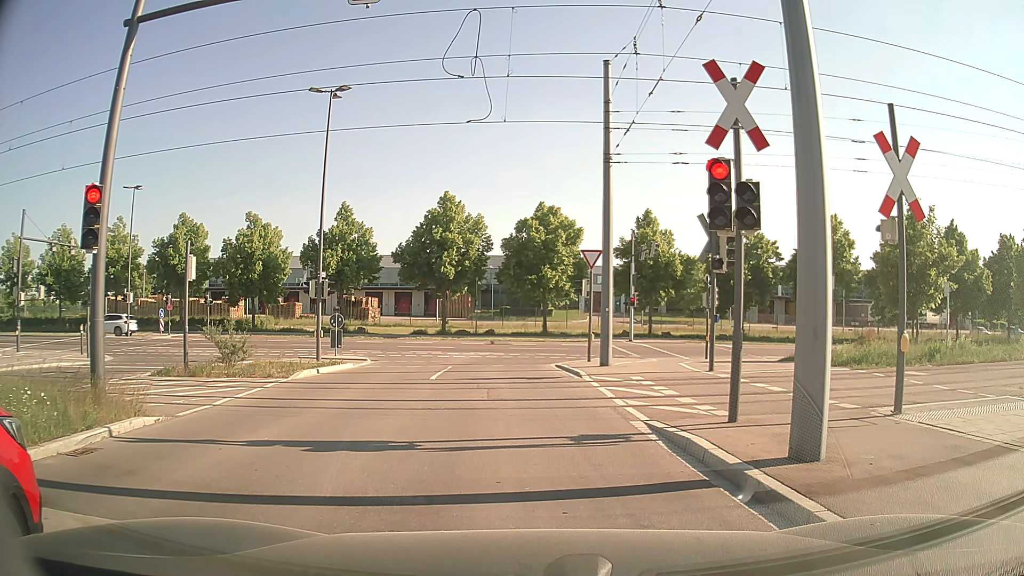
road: tertiary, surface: asphalt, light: Day
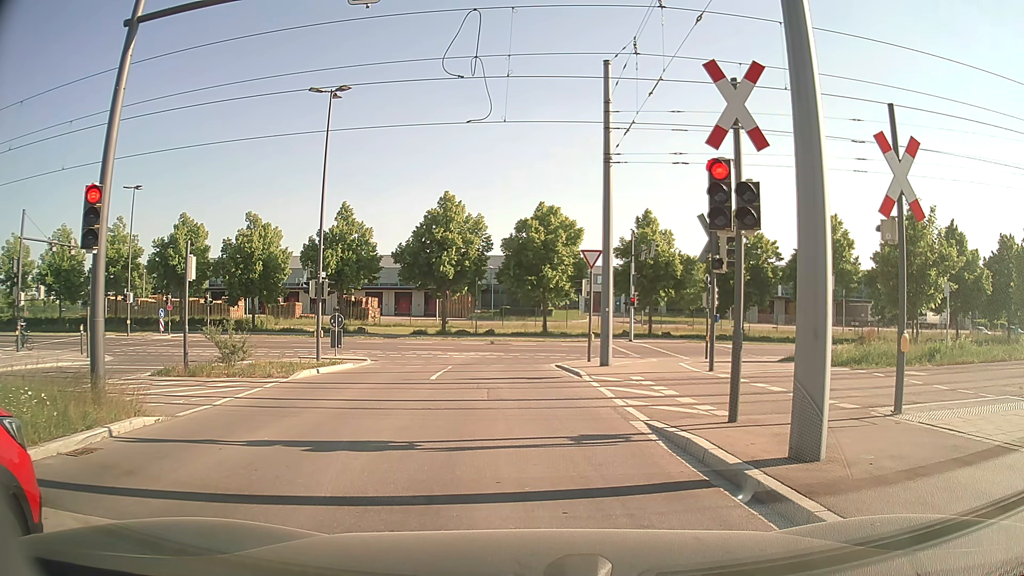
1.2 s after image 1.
(0.0, 0.0) m; 0°
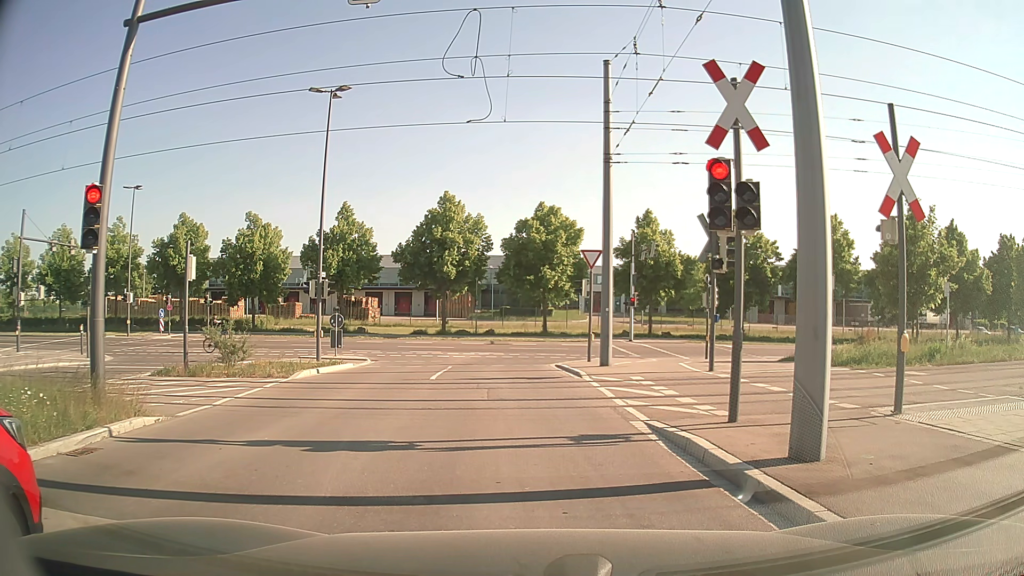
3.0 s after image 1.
(0.0, 0.0) m; 0°
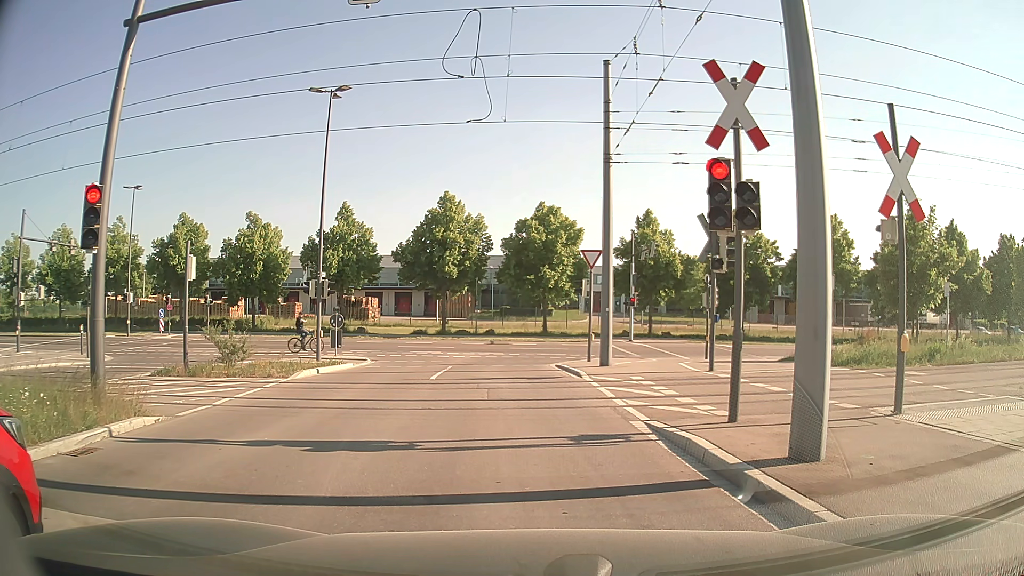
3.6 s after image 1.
(0.0, 0.0) m; 0°
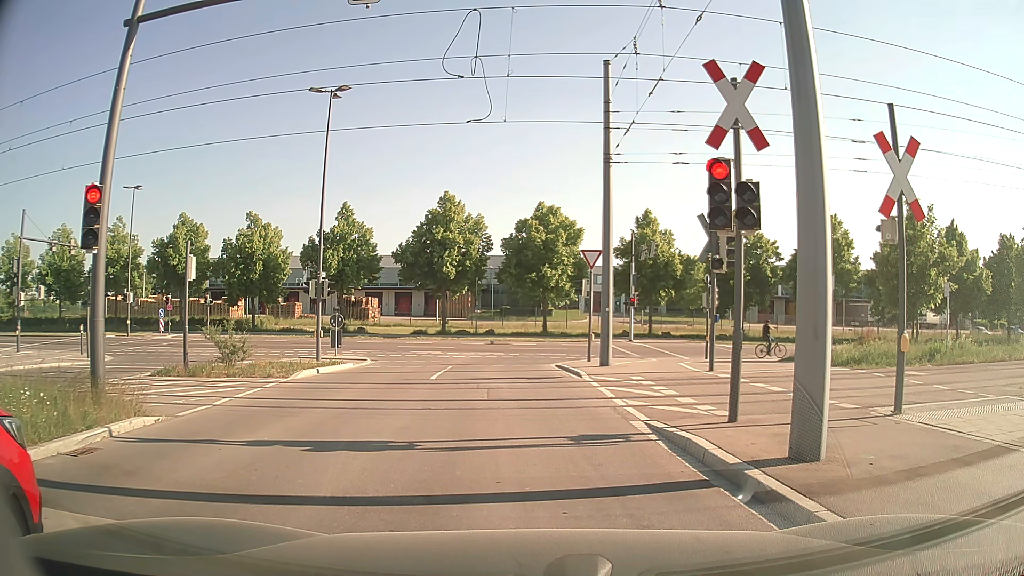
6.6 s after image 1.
(0.0, 0.0) m; 0°
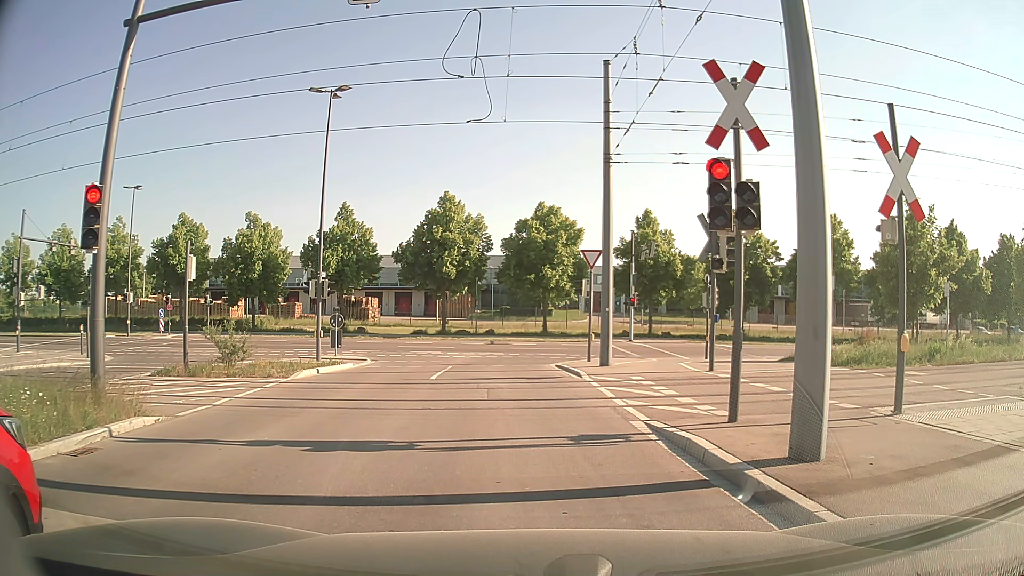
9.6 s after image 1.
(0.0, 0.0) m; 0°
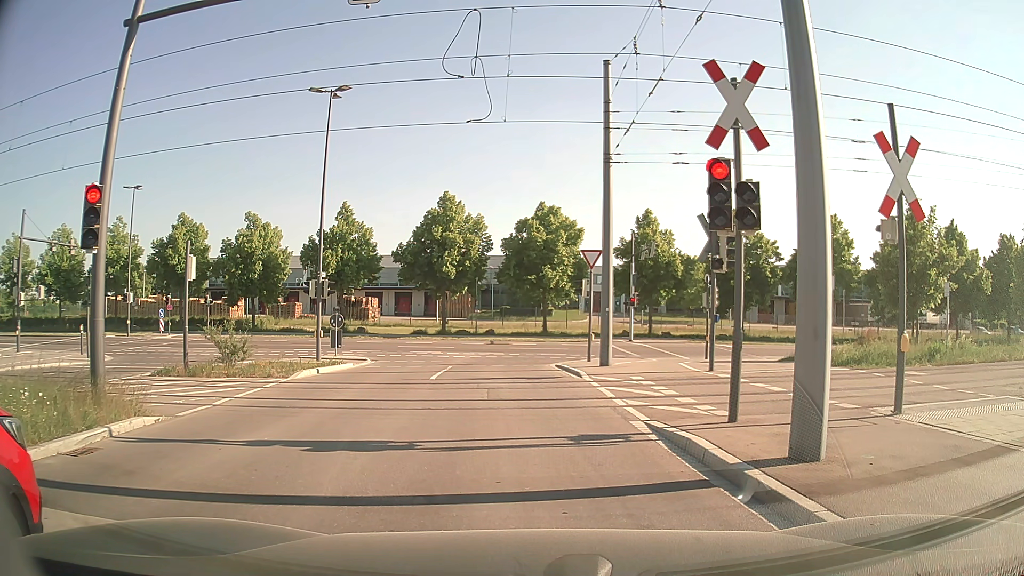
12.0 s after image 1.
(0.0, 0.0) m; 0°
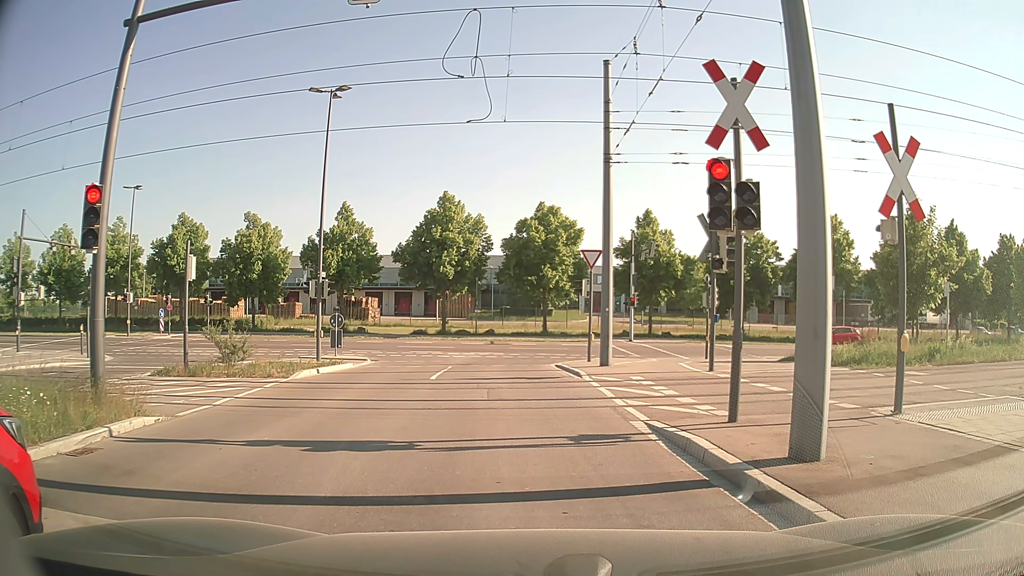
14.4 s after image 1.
(0.0, 0.0) m; 0°
(0, +10) (-1, +20) (0, +30) (+7, +36) (+17, +38) (+27, +38) (+37, +38) (+47, +39) (+57, +39) (+67, +39) m
